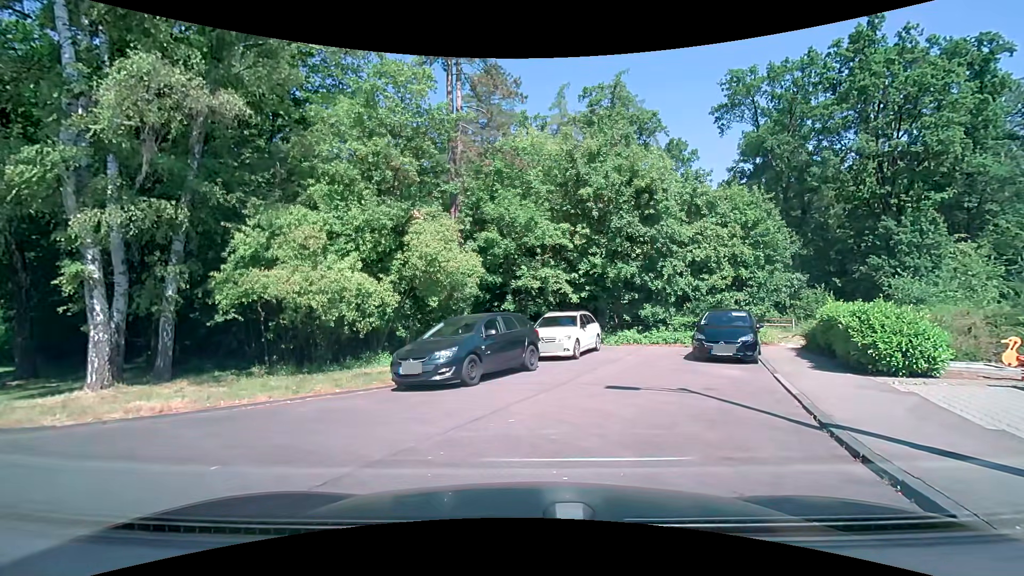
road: residential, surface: asphalt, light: Day
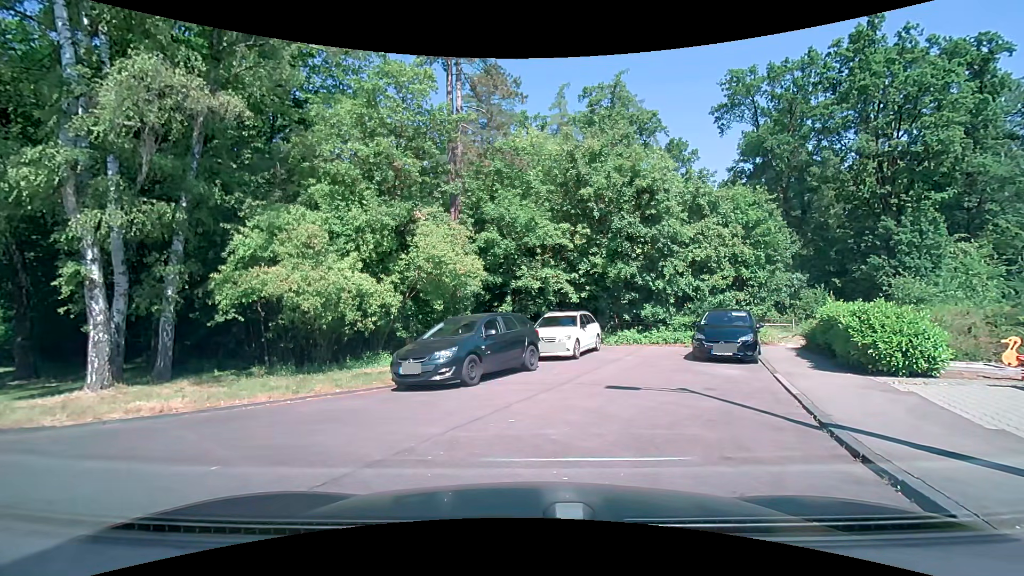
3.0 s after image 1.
(0.0, 0.0) m; 0°
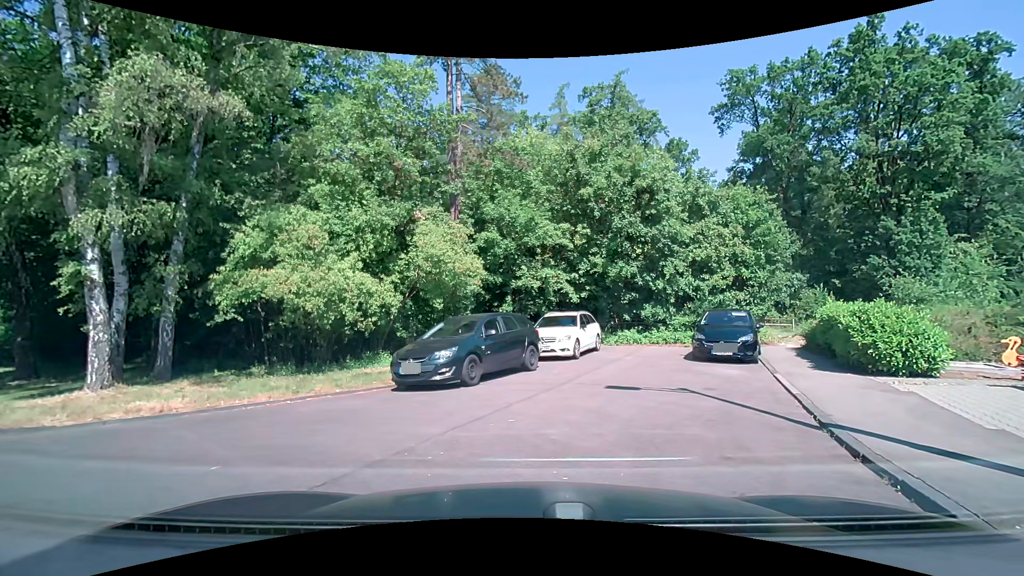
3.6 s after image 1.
(0.0, 0.0) m; 0°
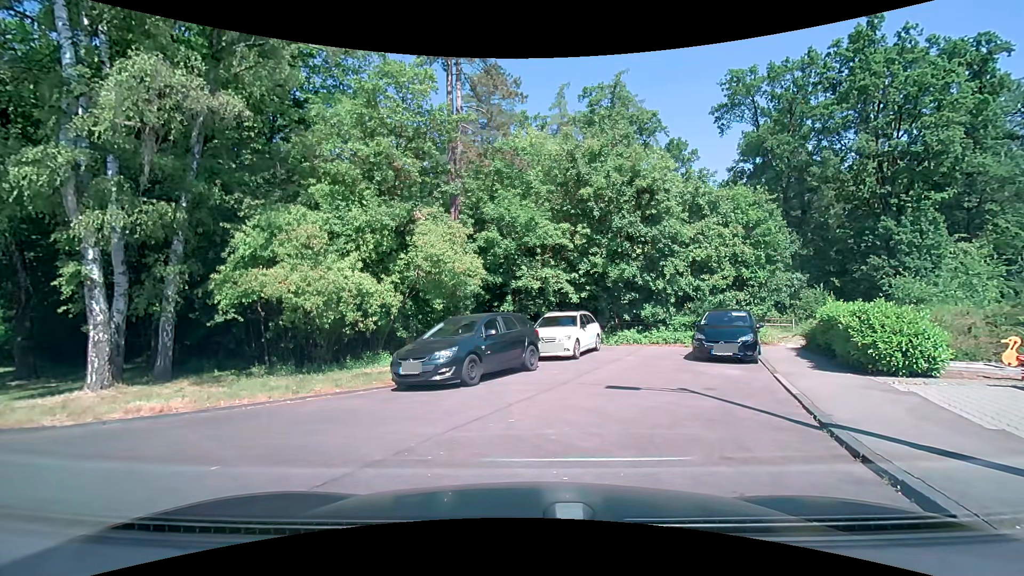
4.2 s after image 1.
(0.0, 0.0) m; 0°
